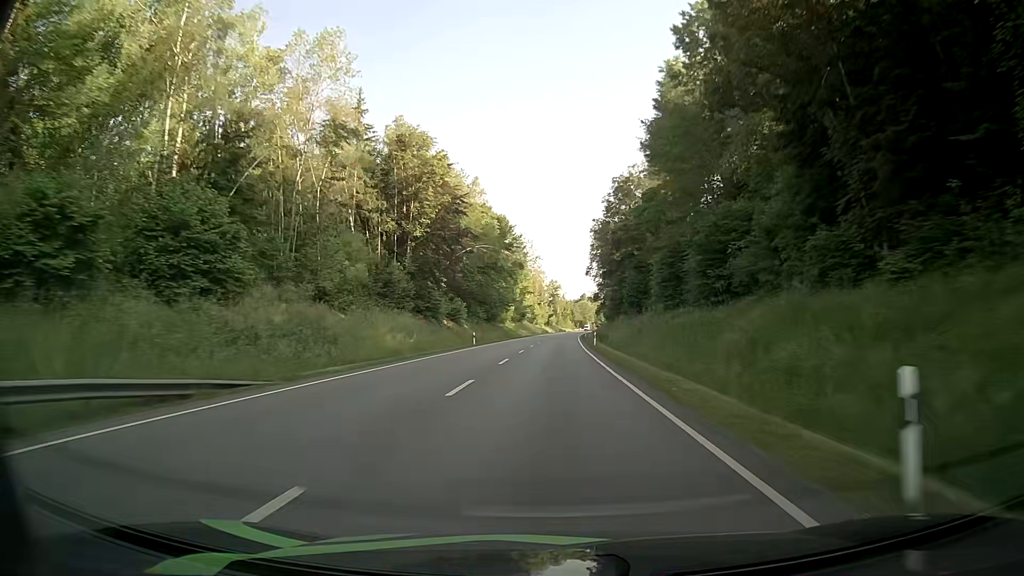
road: primary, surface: asphalt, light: Day
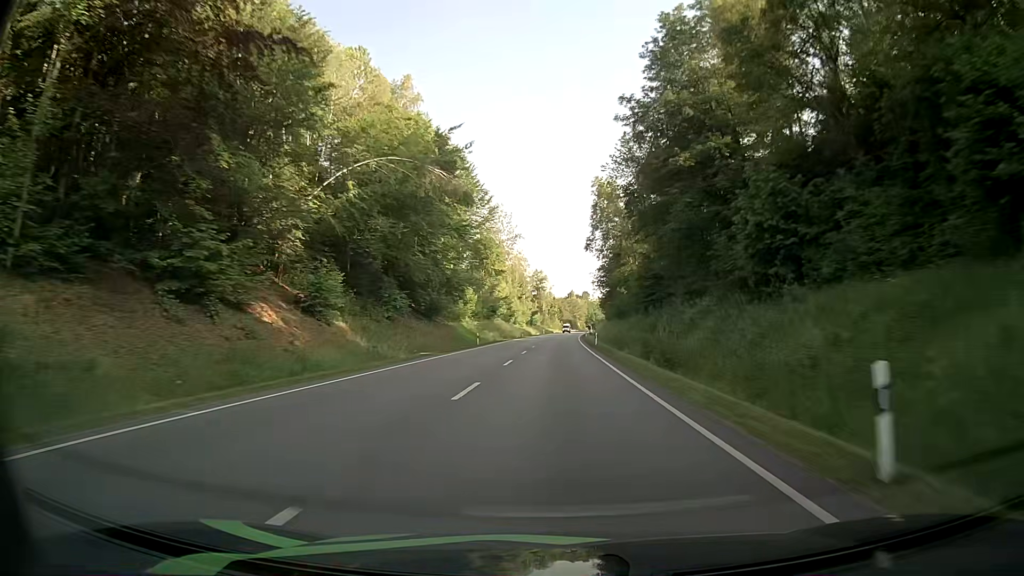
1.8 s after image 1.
(+0.6, +48.5) m; +1°
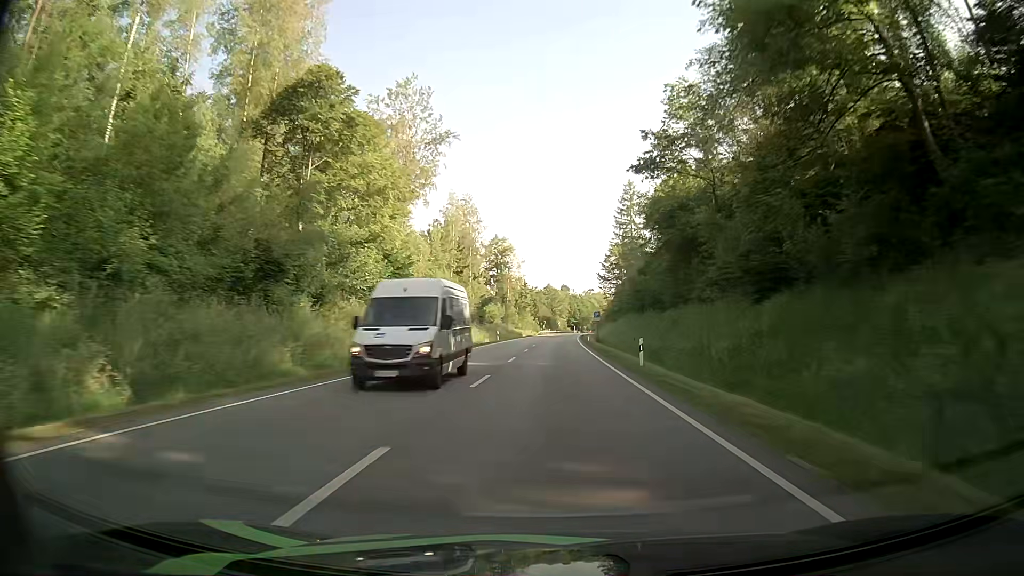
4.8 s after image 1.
(+1.6, +81.1) m; +2°
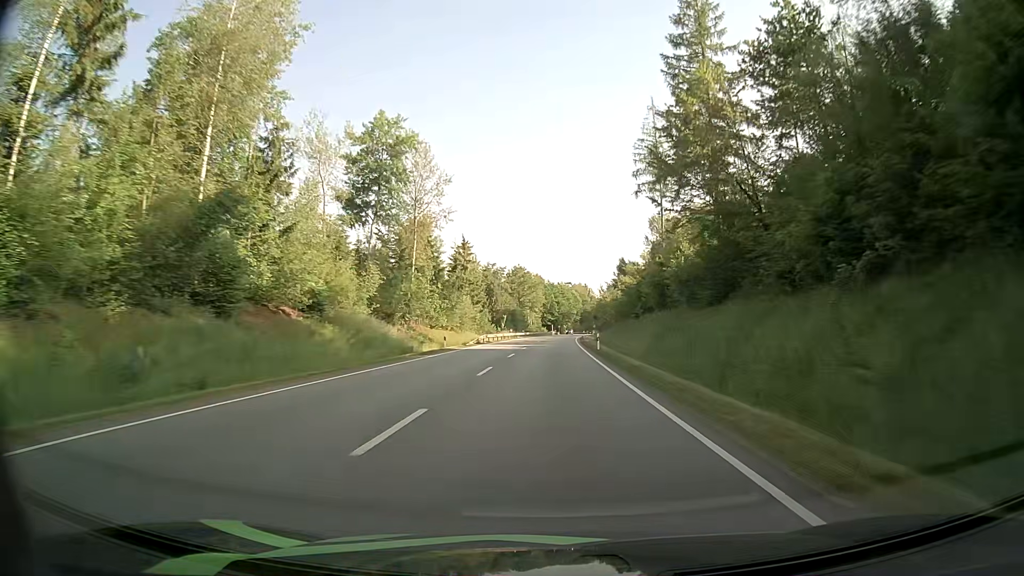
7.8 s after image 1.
(+1.2, +80.3) m; +2°
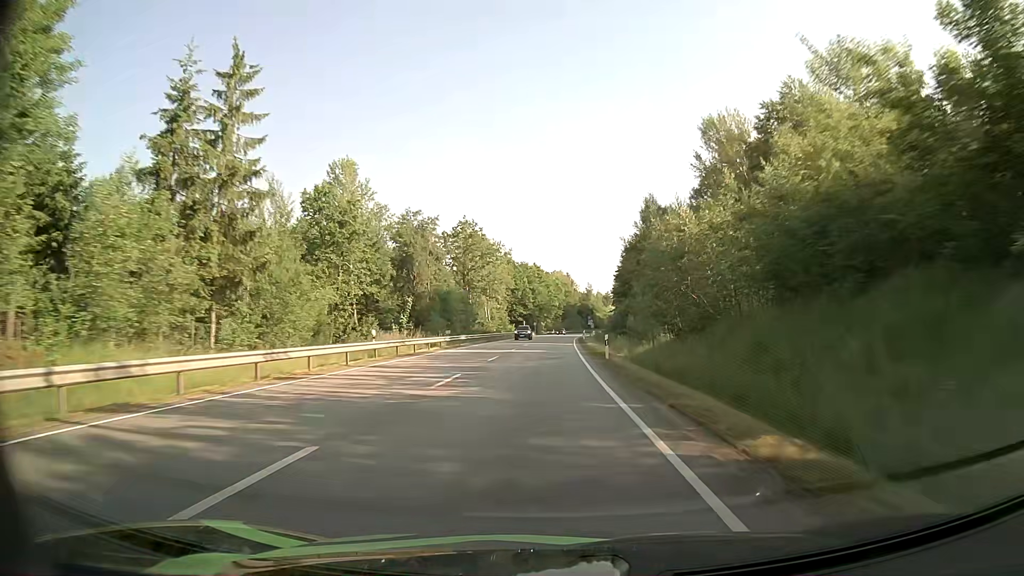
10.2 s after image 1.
(+1.3, +63.5) m; +2°
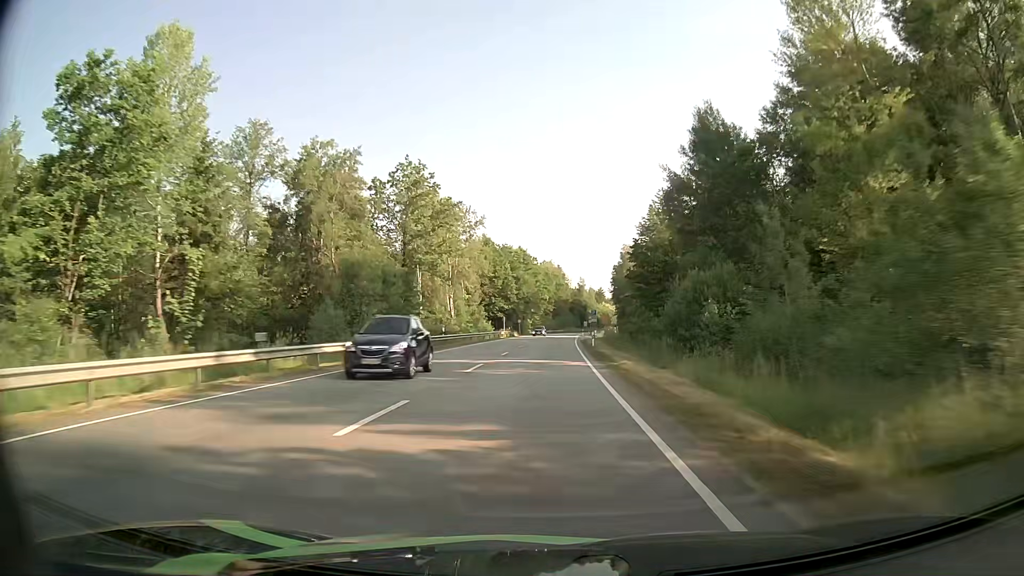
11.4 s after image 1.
(+0.4, +31.0) m; +1°
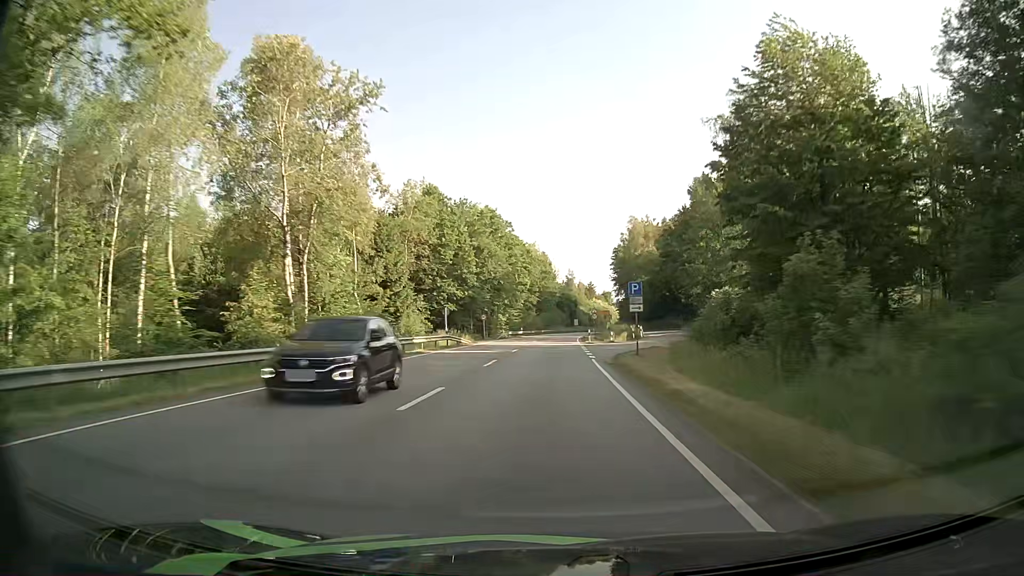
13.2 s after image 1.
(+0.5, +45.2) m; +1°
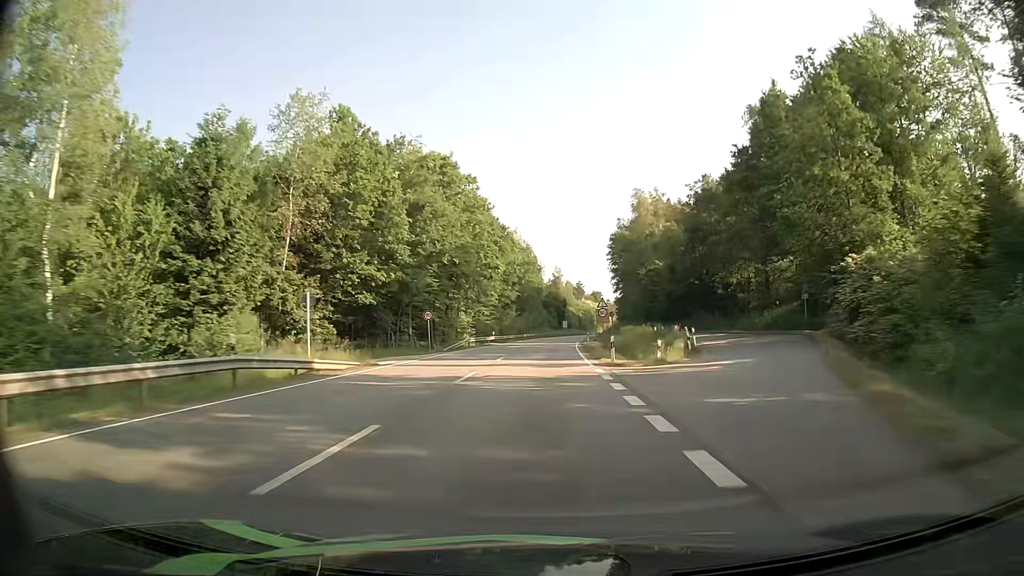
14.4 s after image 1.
(+0.3, +29.3) m; +1°
(0, +10) (0, +20) (0, +30) (+1, +40) (+1, +50) (+1, +60) (+2, +70) (+2, +80) (+3, +90) (+3, +100) m
